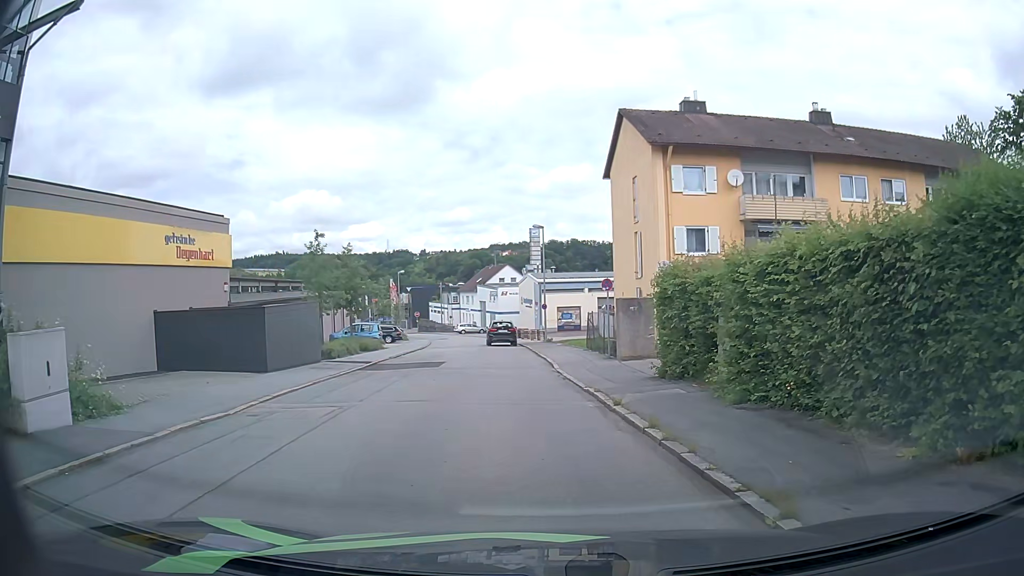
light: Day
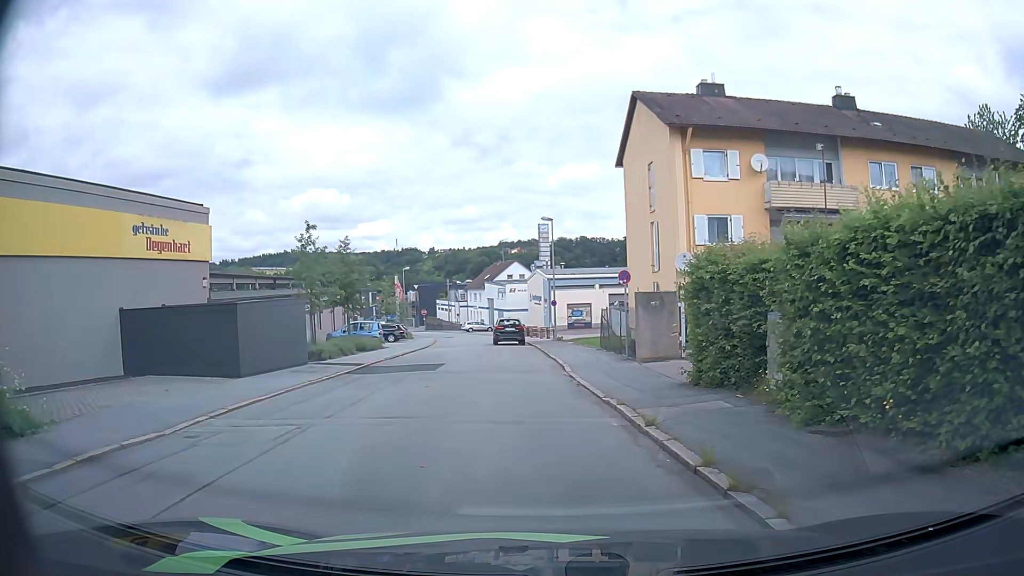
(0.0, +2.4) m; 0°
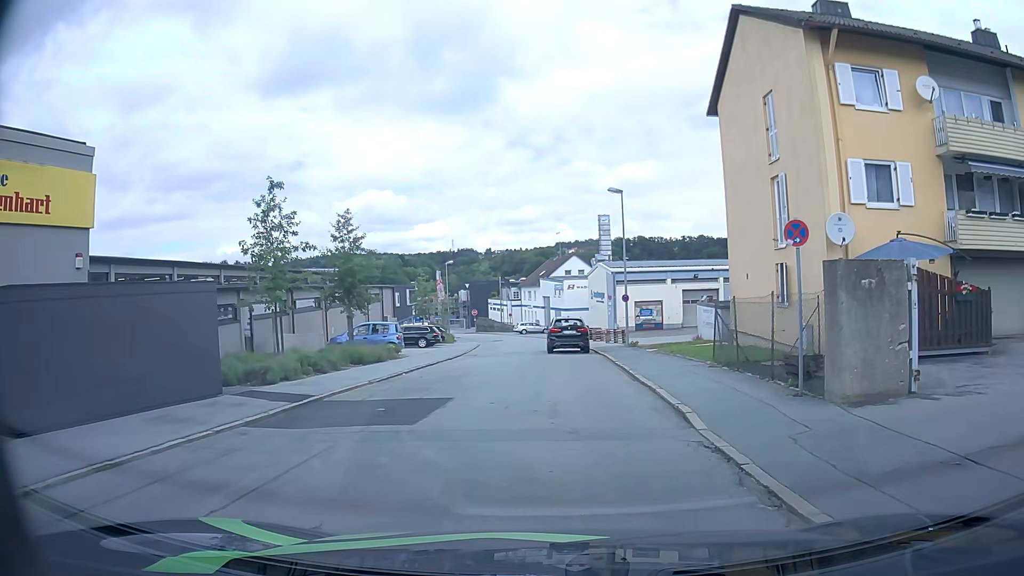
(-0.4, +9.9) m; -4°
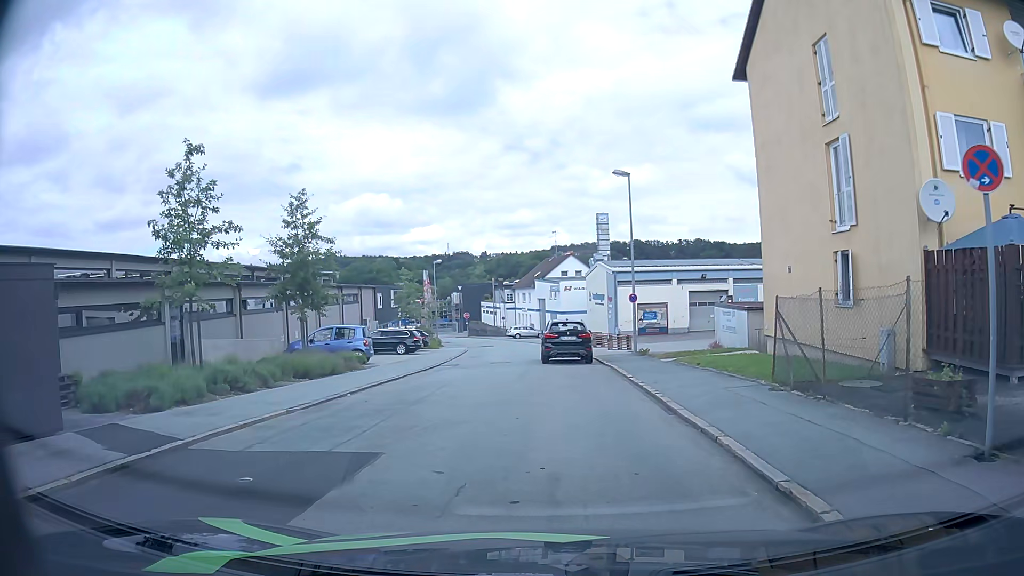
(0.0, +4.9) m; 0°
(0, +10) (-2, +20) (-3, +30) (-3, +40) (-3, +50) (-4, +60) (-6, +69) (-8, +79) (-11, +89) (-14, +98) m
